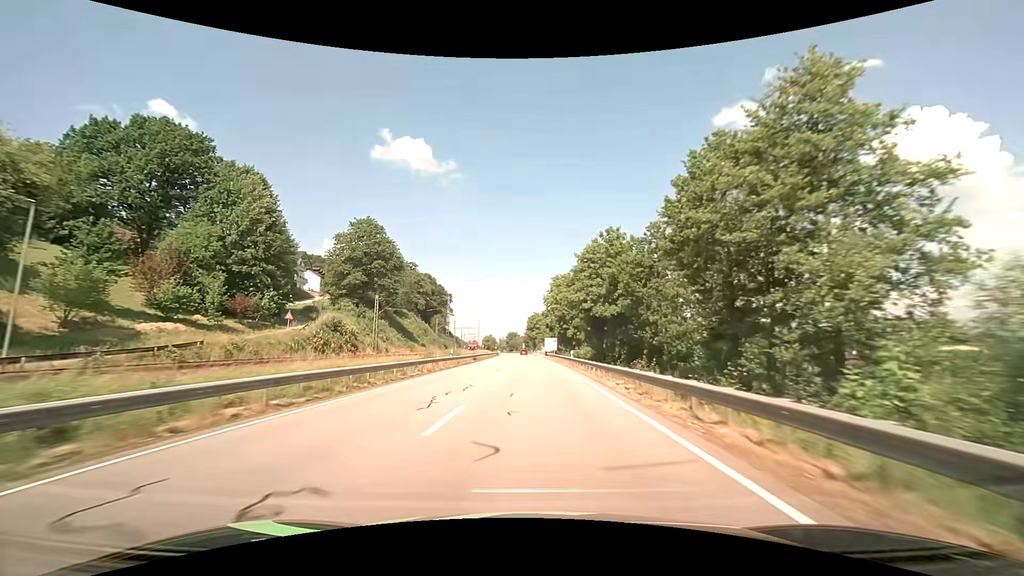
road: primary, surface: asphalt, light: Day
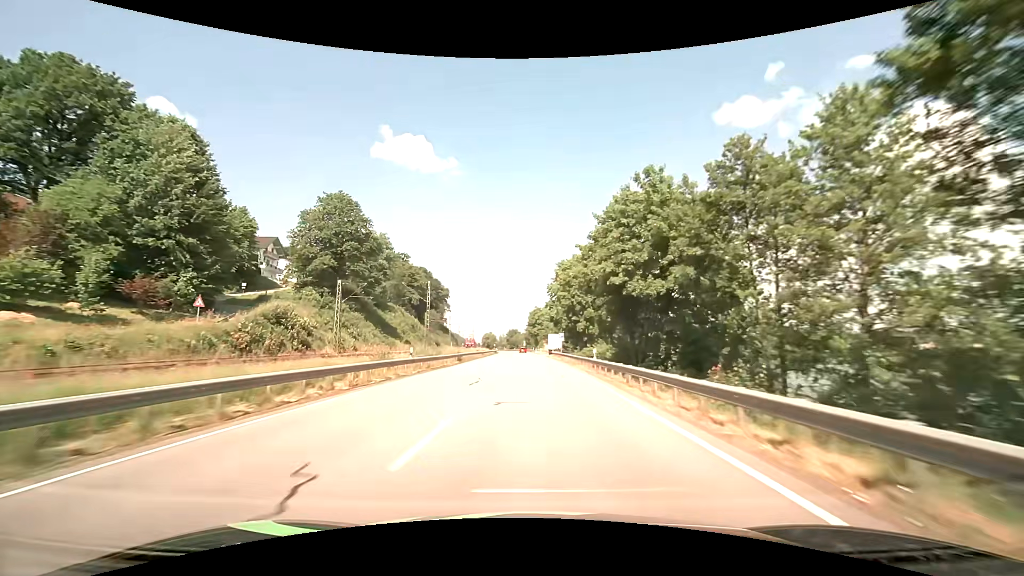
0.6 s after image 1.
(0.0, +14.2) m; 0°
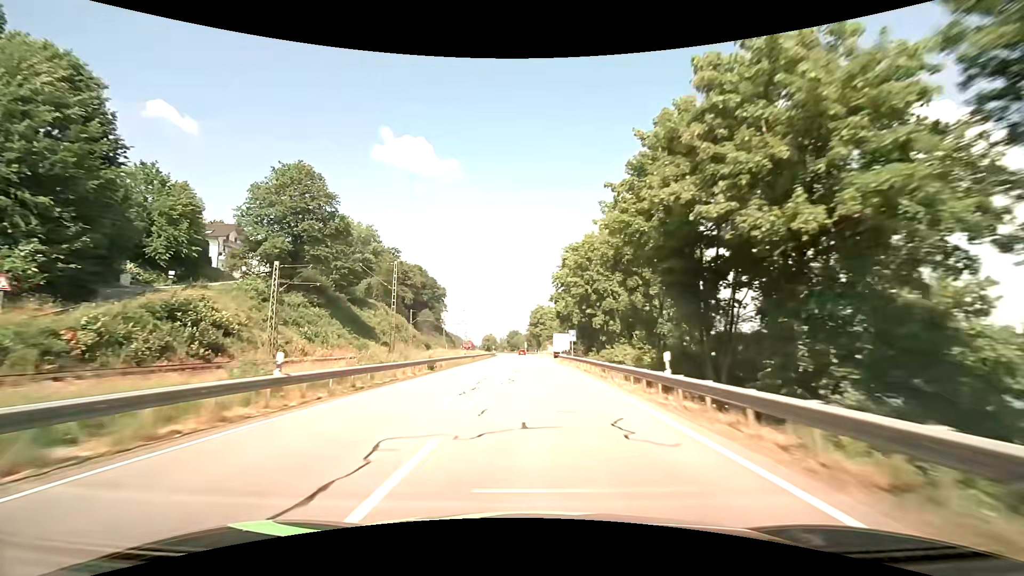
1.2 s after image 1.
(0.0, +14.2) m; 0°
(0, +10) (0, +20) (0, +30) (0, +40) (0, +50) (-1, +60) (-1, +70) (-1, +80) (-1, +90) (-2, +100) m
